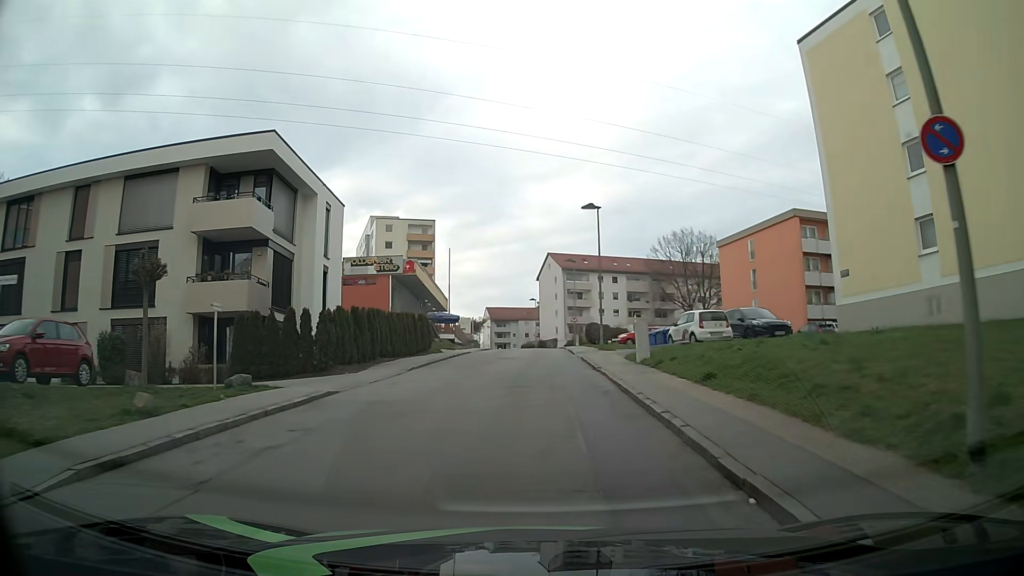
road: residential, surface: asphalt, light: Day
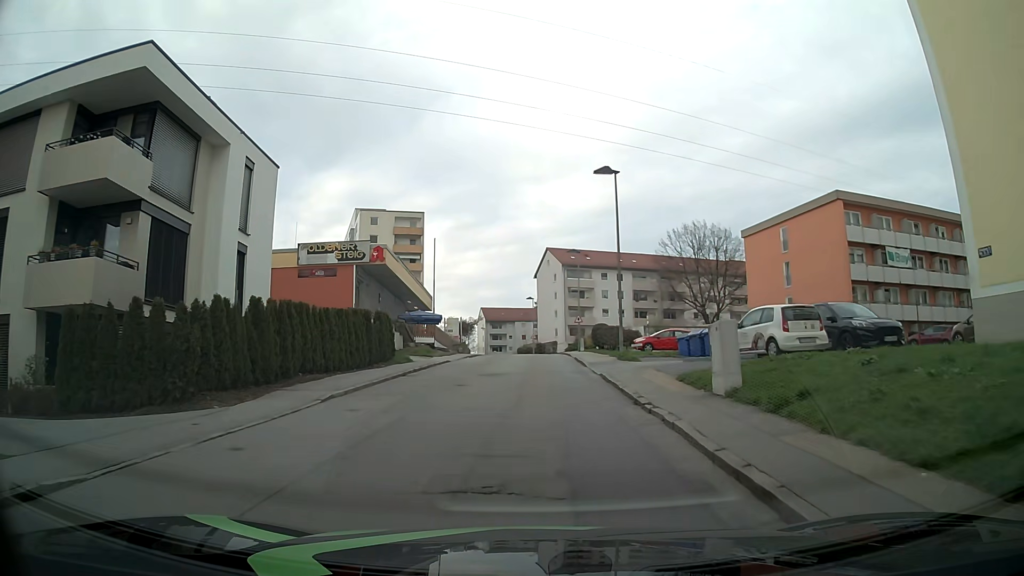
(+0.2, +9.2) m; +1°
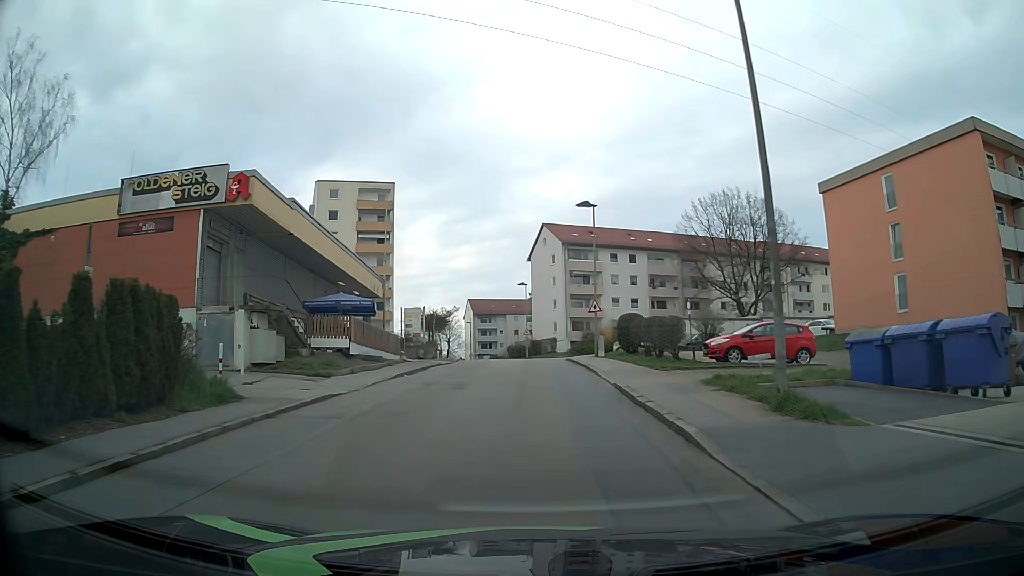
(+0.1, +18.4) m; +1°
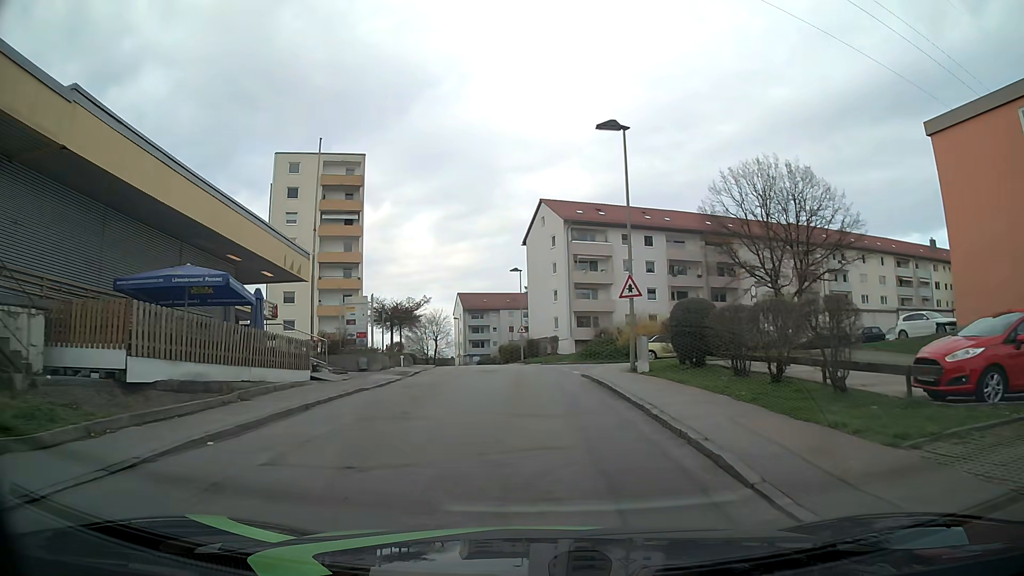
(0.0, +13.7) m; 0°
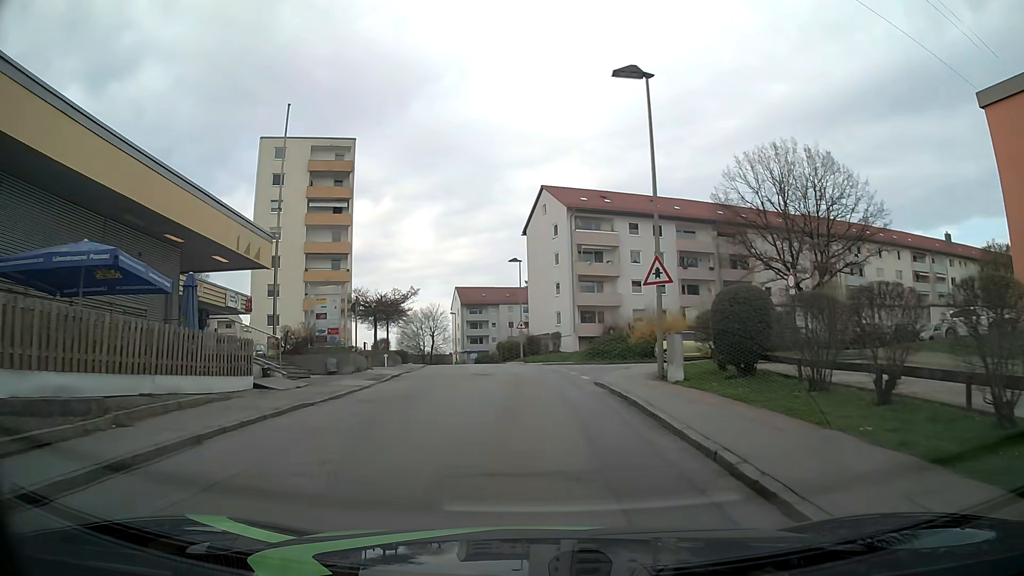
(0.0, +4.5) m; +1°
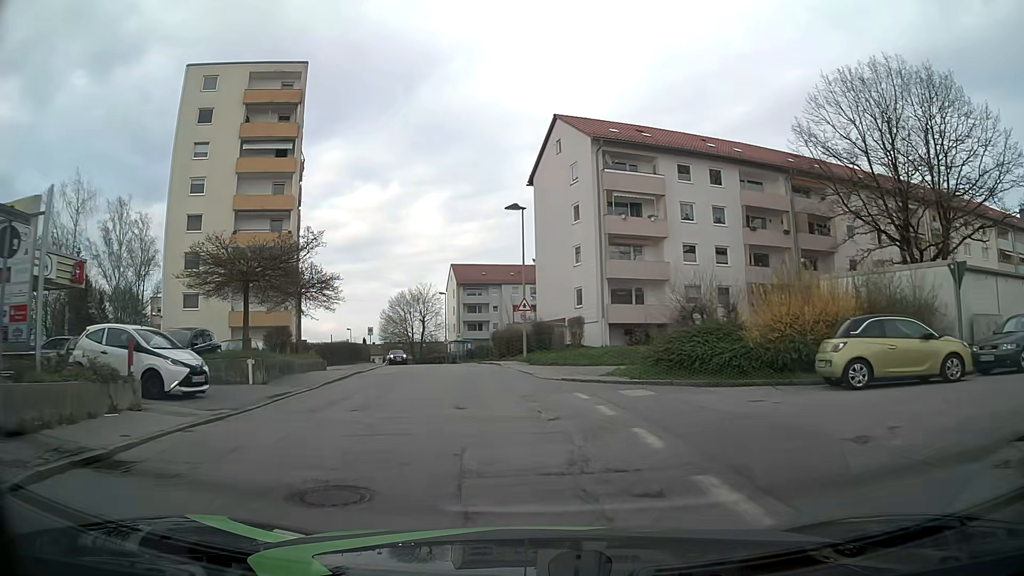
(-0.3, +18.2) m; -2°
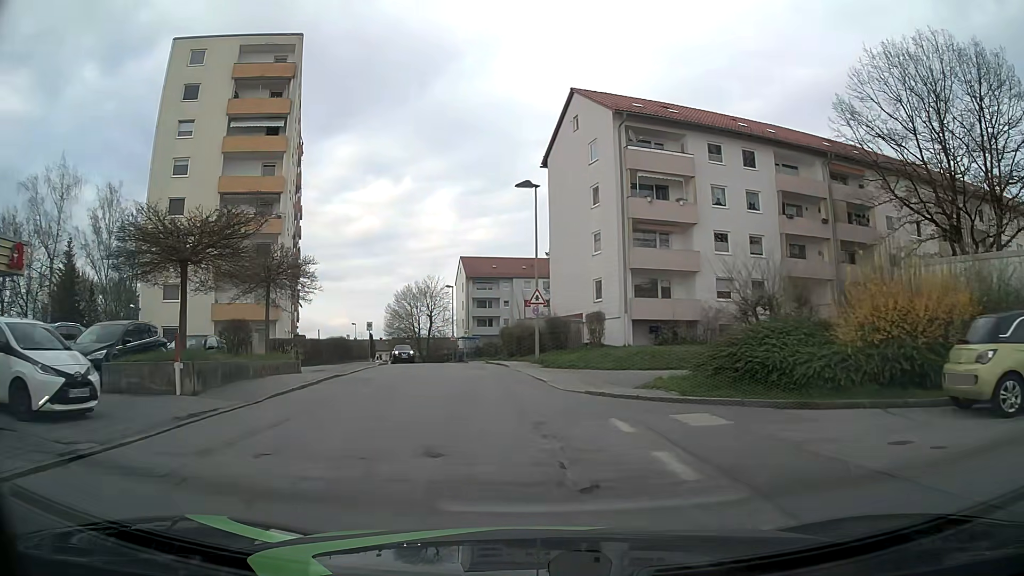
(0.0, +4.6) m; 0°
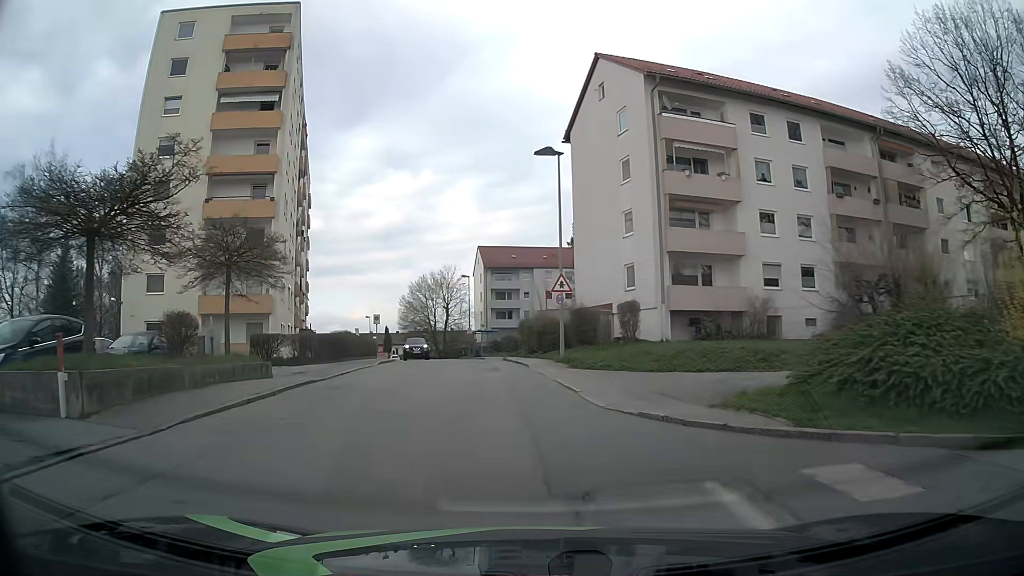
(-0.1, +4.6) m; -1°
